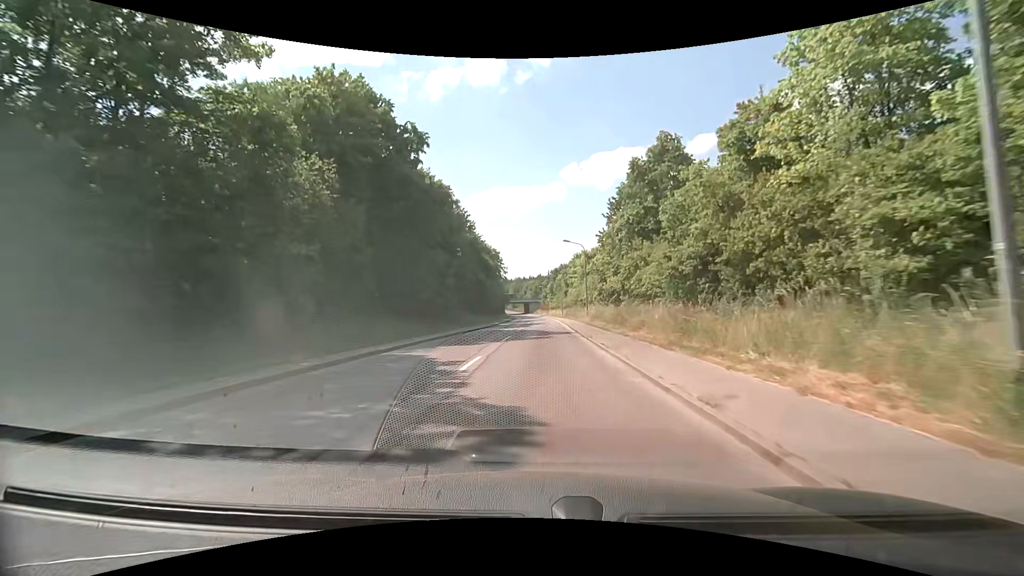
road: tertiary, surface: asphalt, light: Day
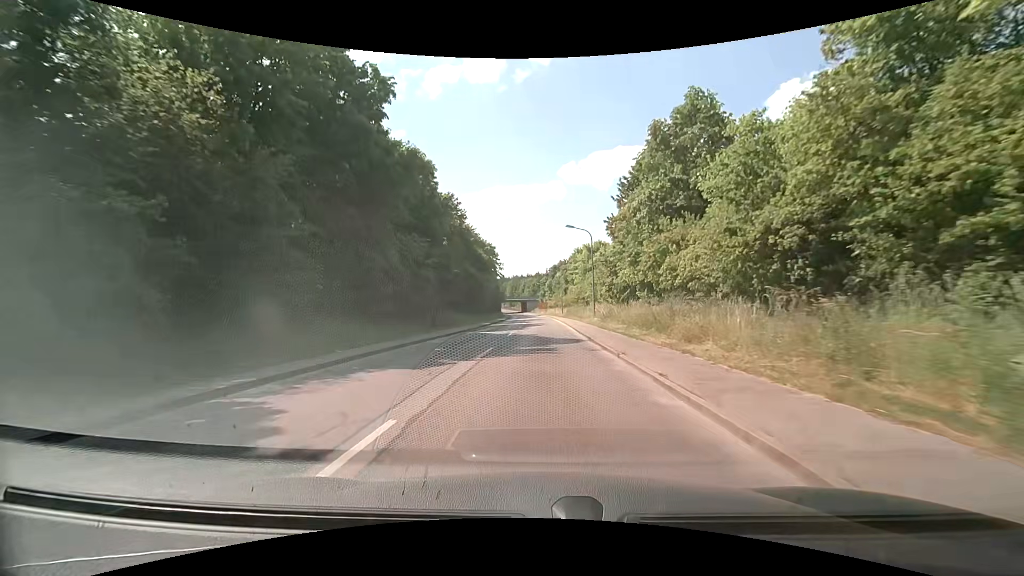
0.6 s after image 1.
(0.0, +8.9) m; +1°
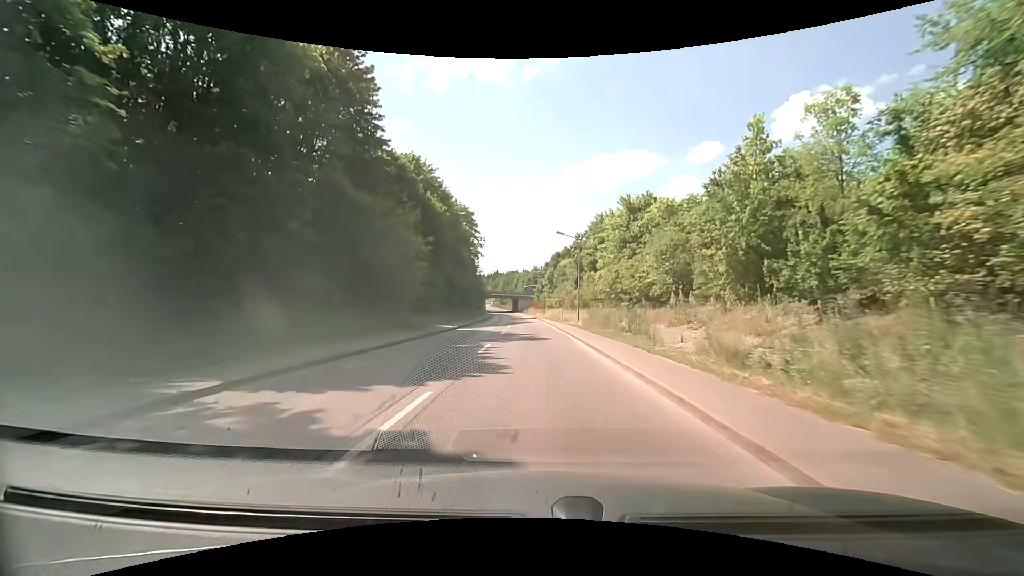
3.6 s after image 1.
(0.0, +46.2) m; 0°
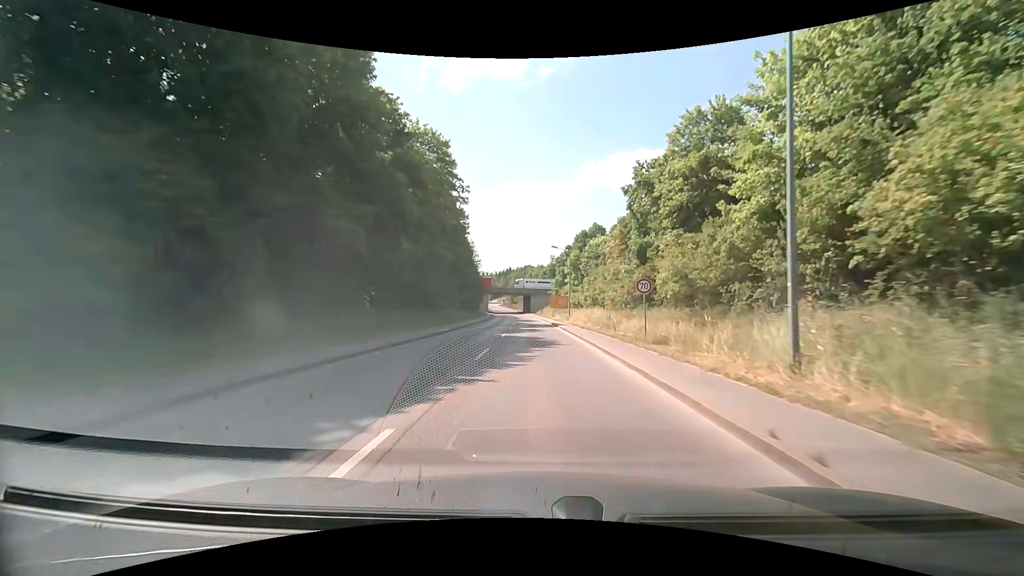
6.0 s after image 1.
(-0.3, +38.9) m; -1°
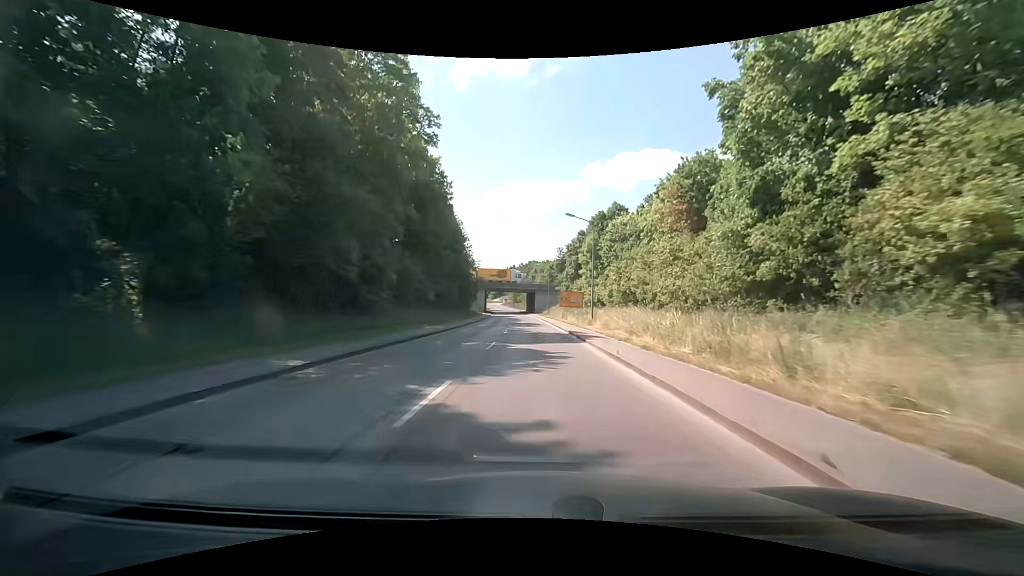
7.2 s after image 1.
(-0.3, +20.1) m; -1°
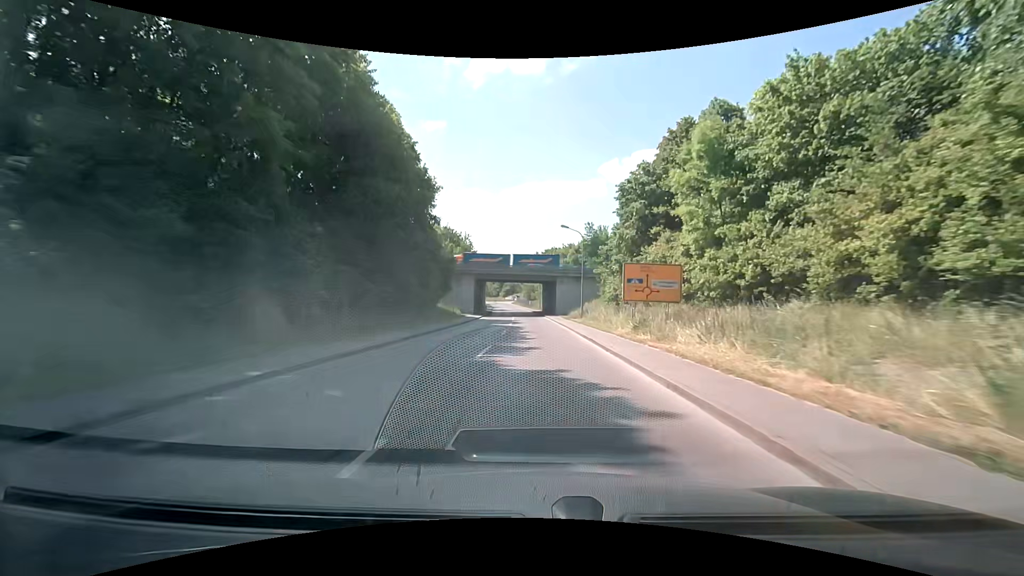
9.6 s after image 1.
(-0.5, +40.8) m; -2°
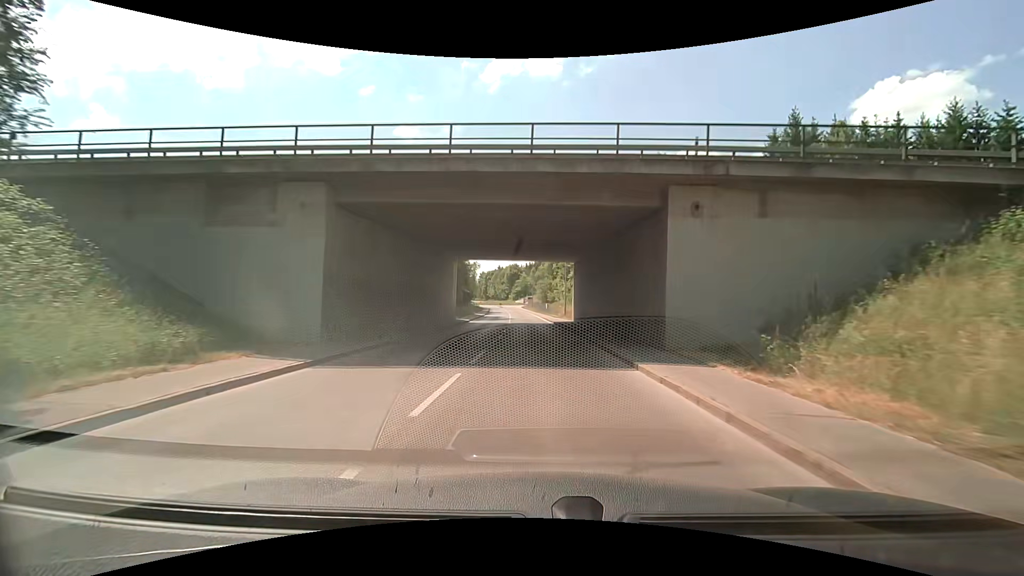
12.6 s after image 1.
(-0.6, +49.3) m; -2°
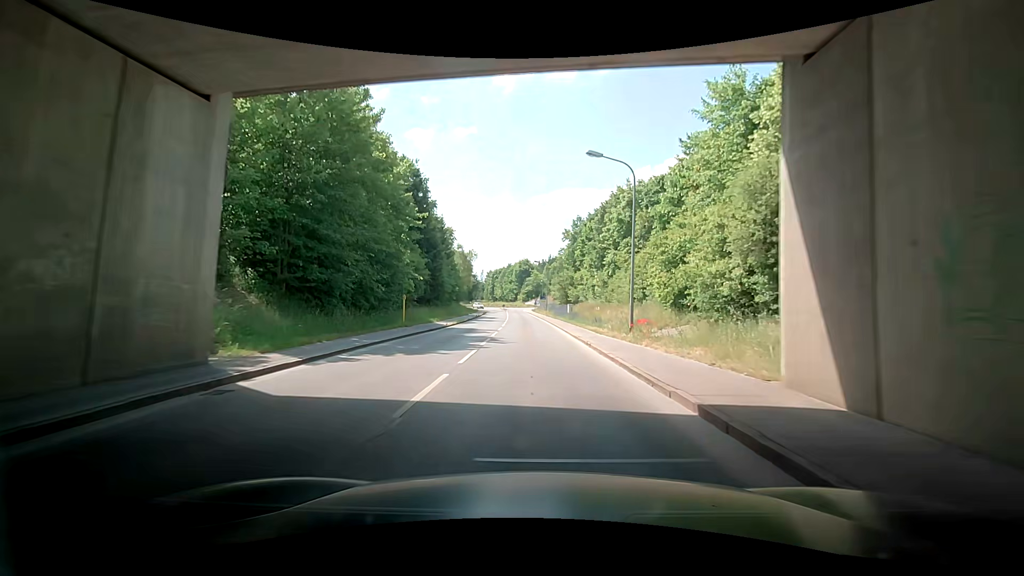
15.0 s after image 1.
(-0.1, +36.0) m; 0°
(0, +10) (0, +20) (-1, +30) (-2, +40) (-2, +50) (-3, +60) (-4, +70) (-4, +80) (-5, +90) (-6, +100) m
